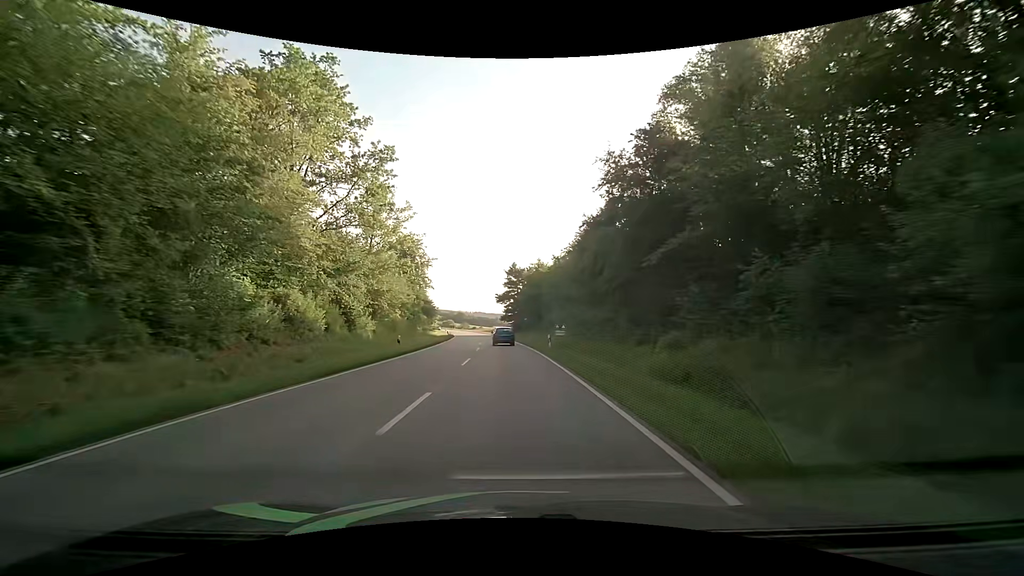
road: secondary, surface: asphalt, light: Day
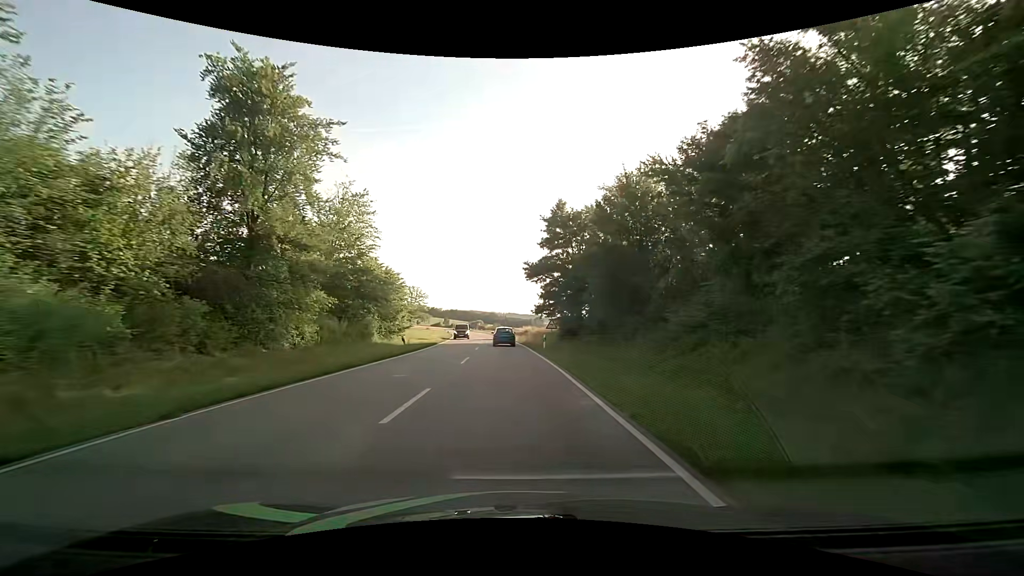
(-1.6, +47.3) m; -4°
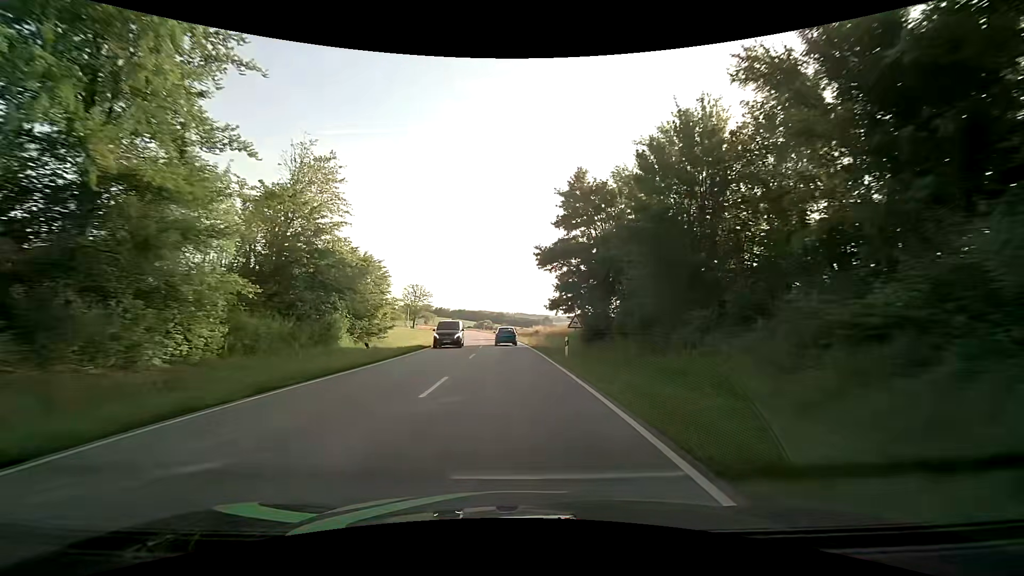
(-0.1, +9.4) m; -1°
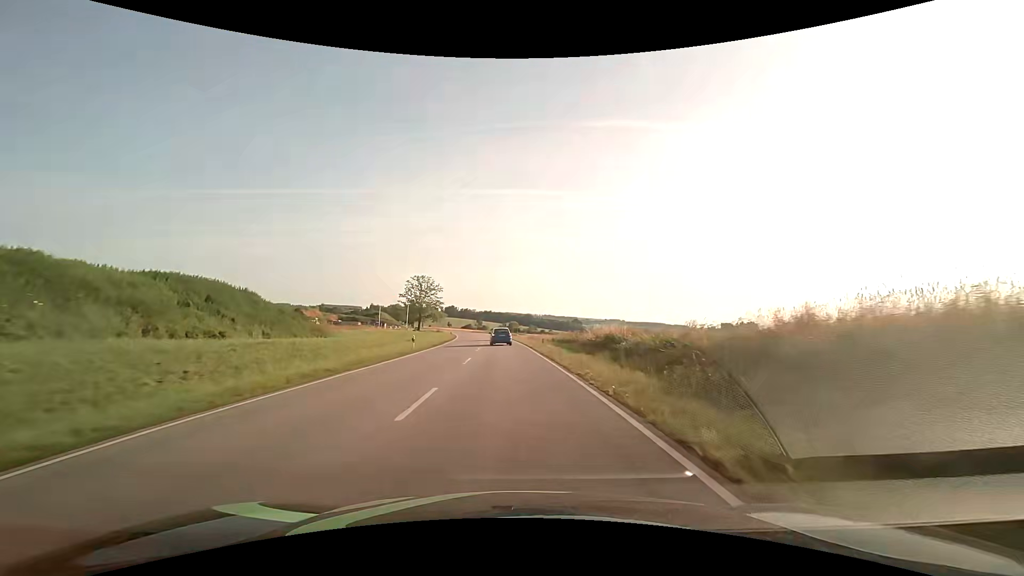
(-1.0, +38.5) m; -3°
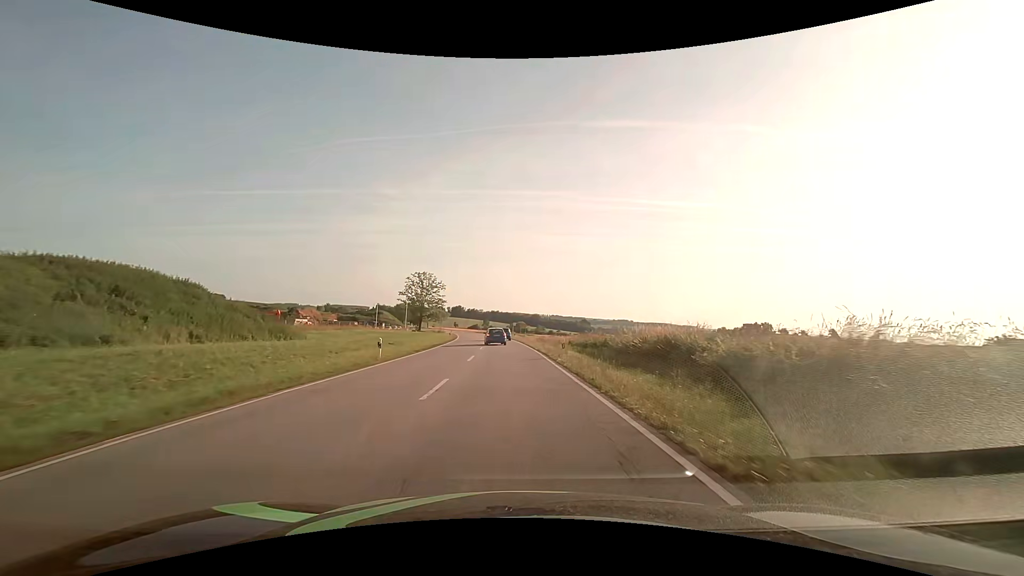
(-0.1, +10.0) m; -1°
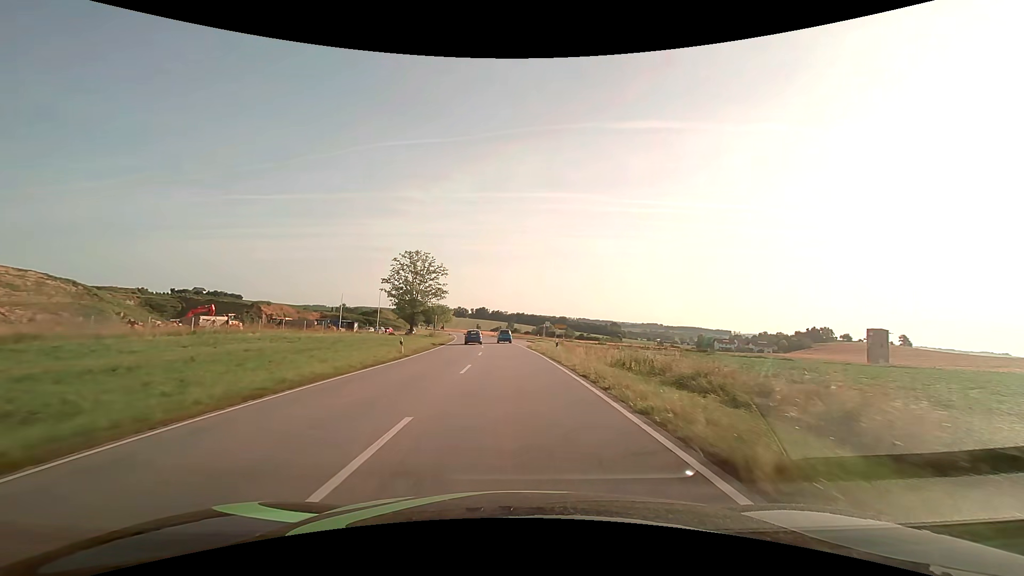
(-1.2, +42.3) m; -3°
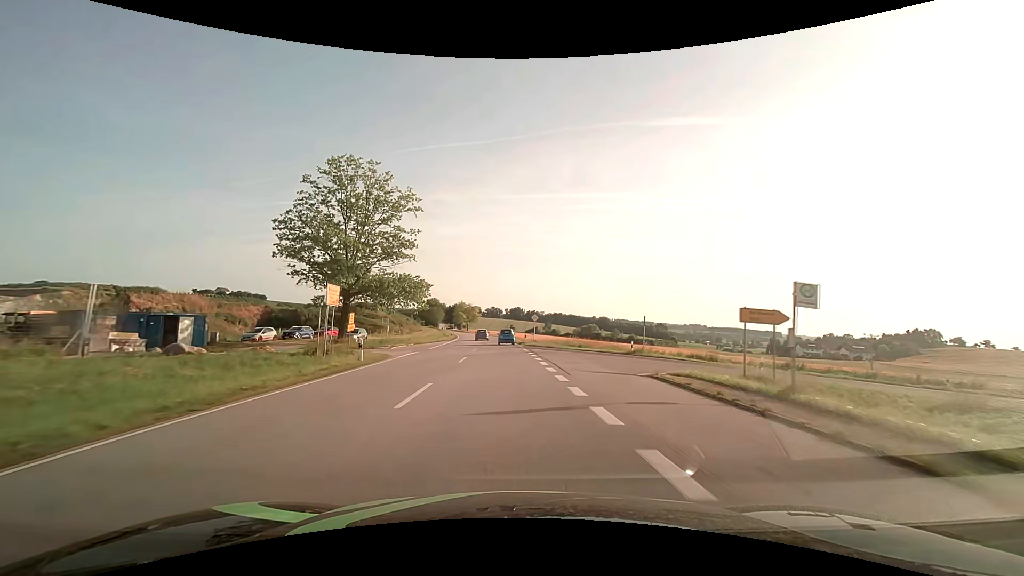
(-1.9, +55.1) m; -4°
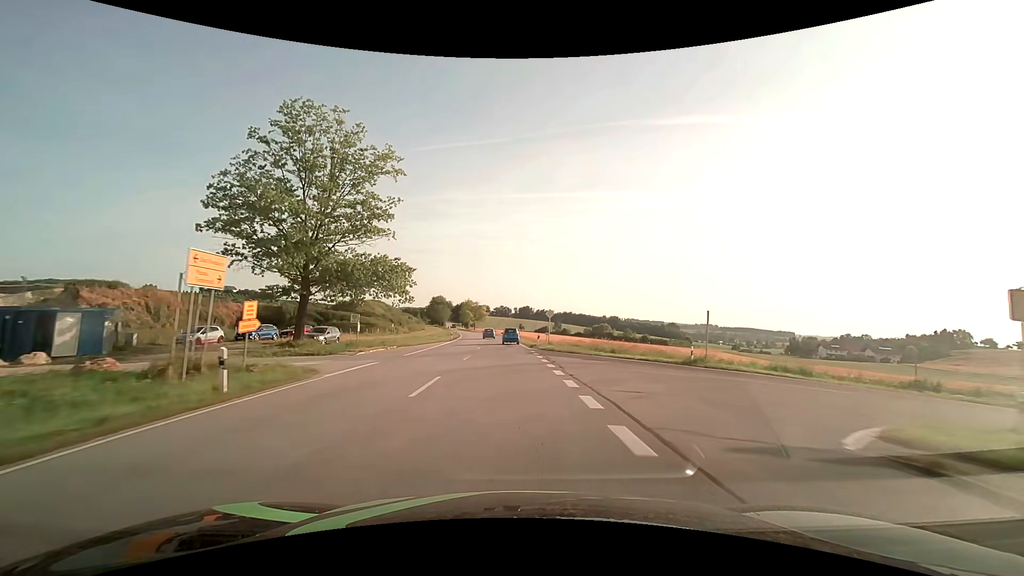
(-0.1, +11.0) m; -1°
